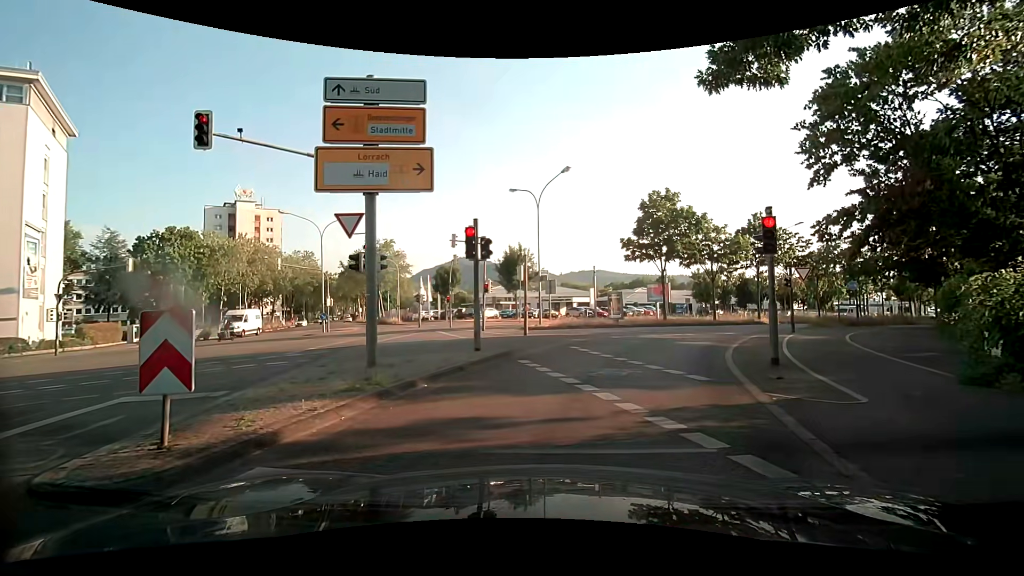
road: secondary_link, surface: asphalt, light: Day
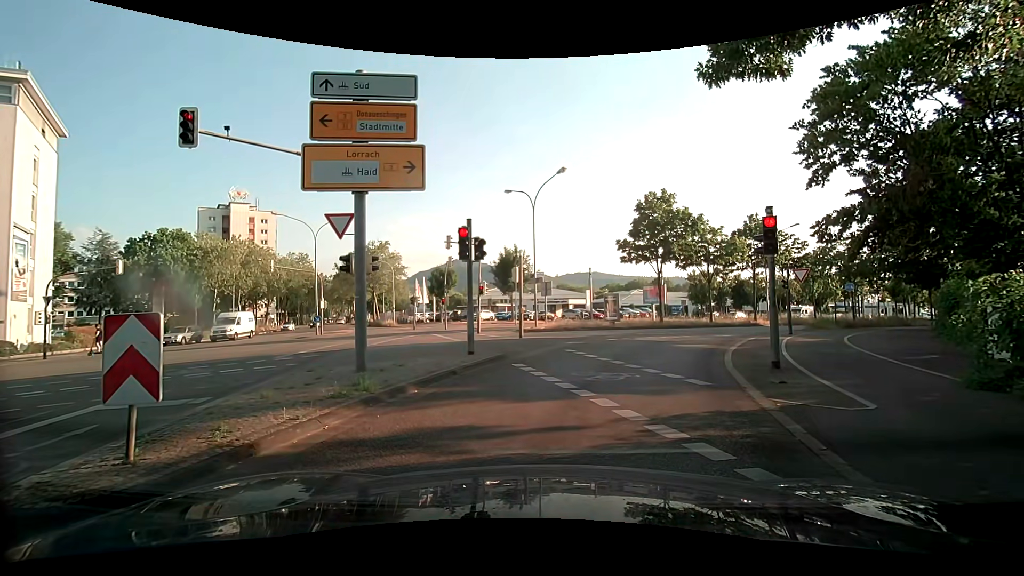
(0.0, +0.3) m; 0°
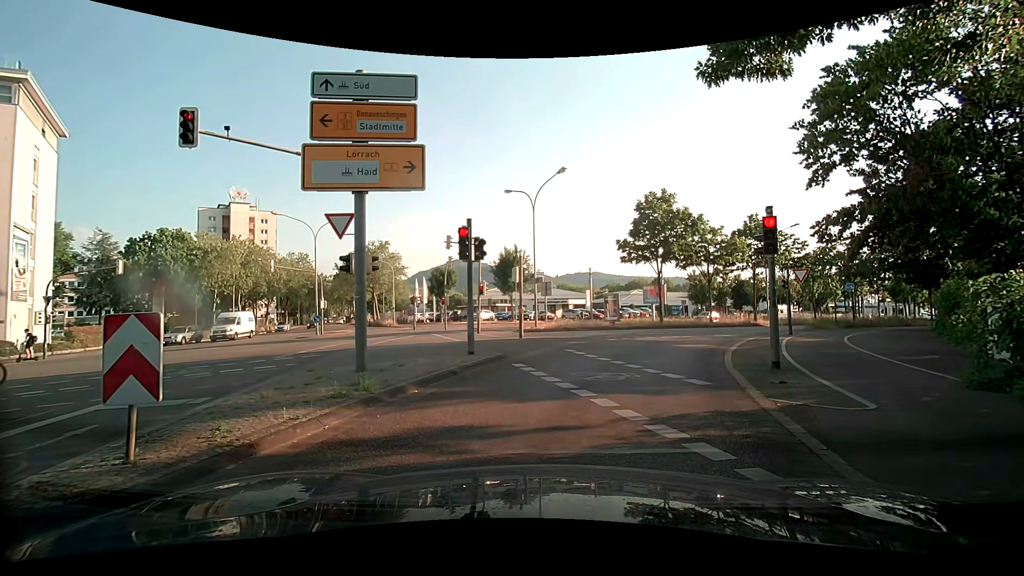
(0.0, 0.0) m; 0°
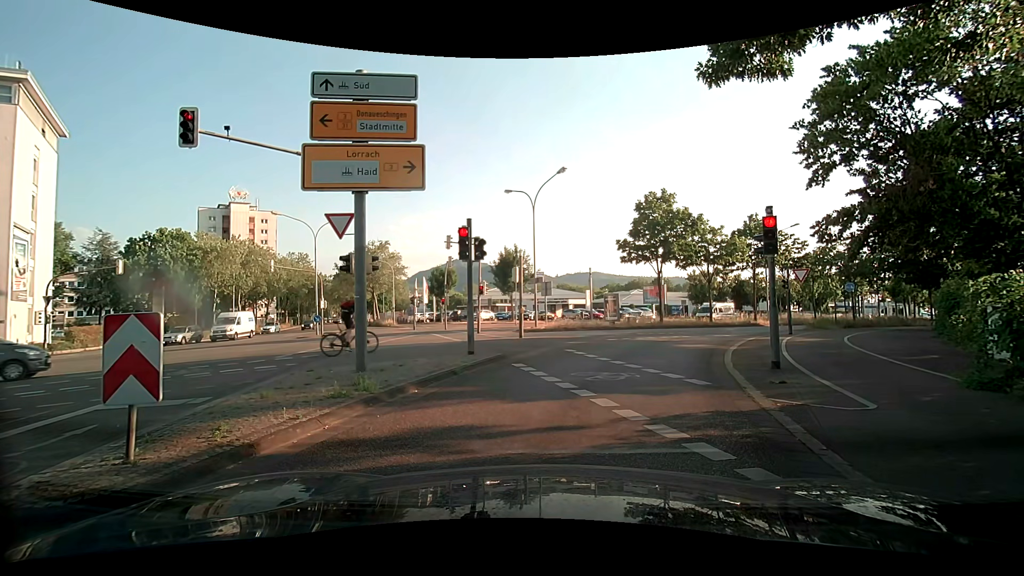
(0.0, 0.0) m; 0°
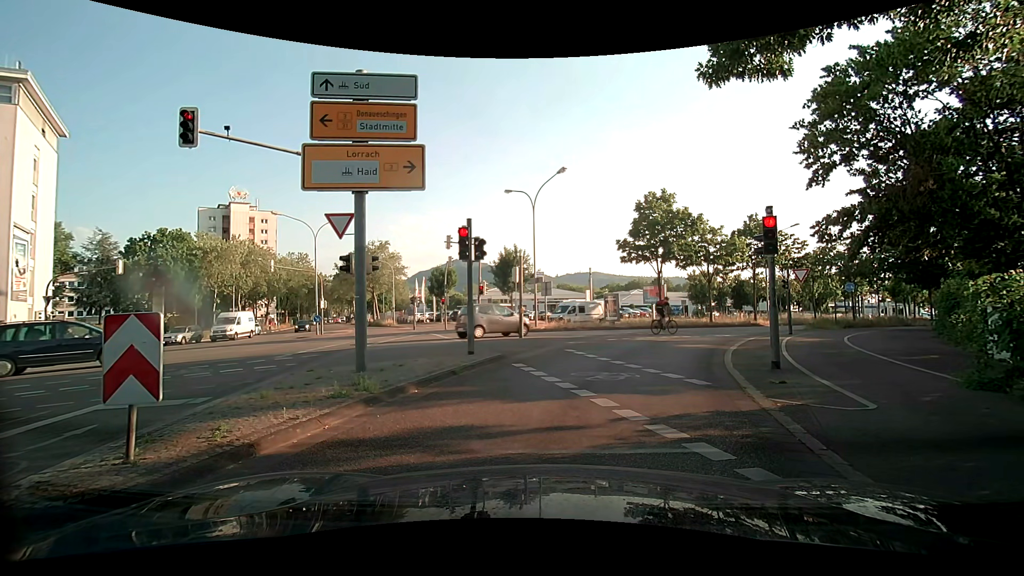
(0.0, 0.0) m; 0°
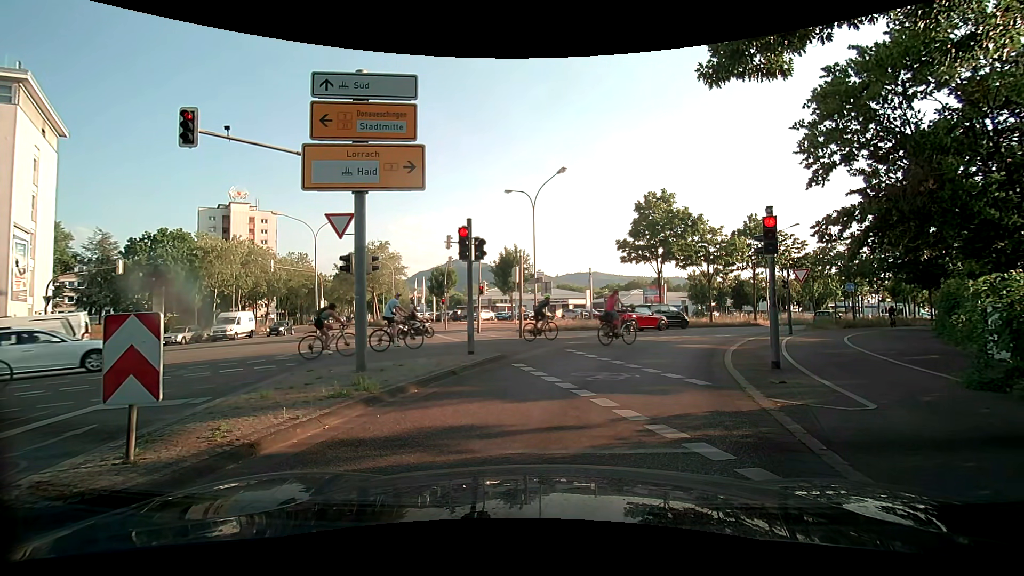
(0.0, 0.0) m; 0°
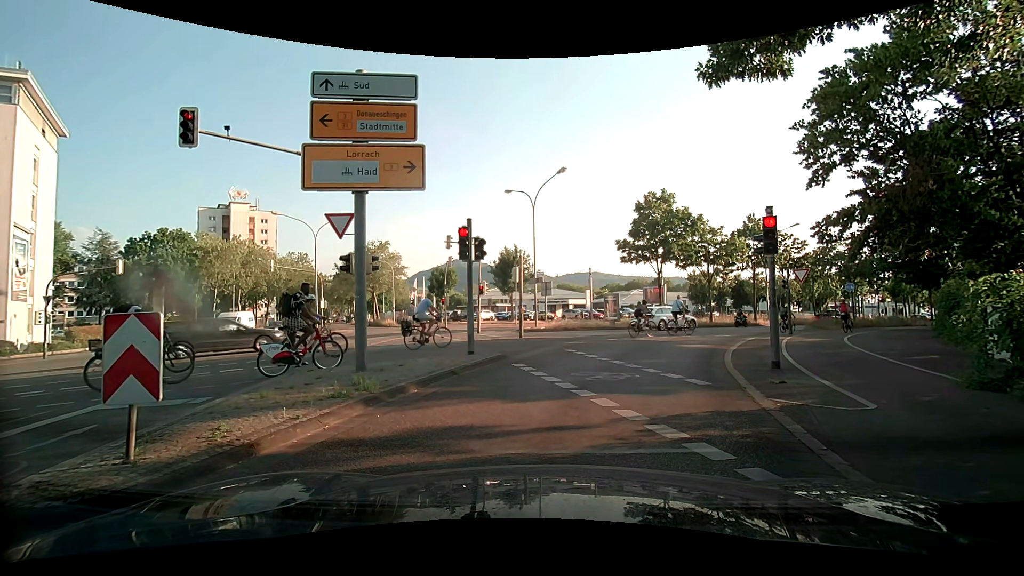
(0.0, 0.0) m; 0°
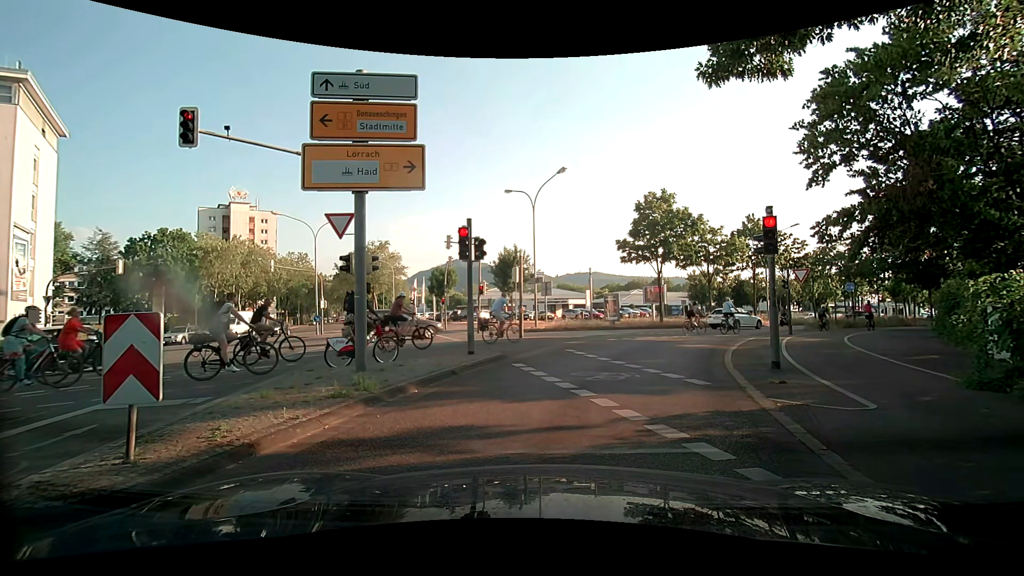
(0.0, 0.0) m; 0°
(+1, +10) (+5, +19) (+9, +28) (+15, +36) (+23, +43) (+30, +50) (+37, +56) (+45, +63) (+52, +70) (+60, +76) m
